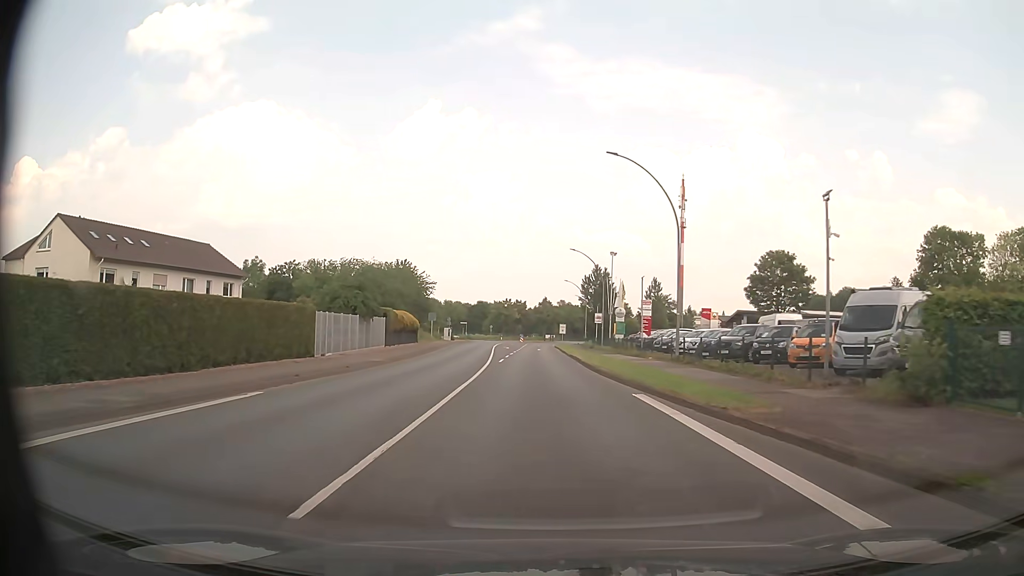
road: primary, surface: asphalt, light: Day
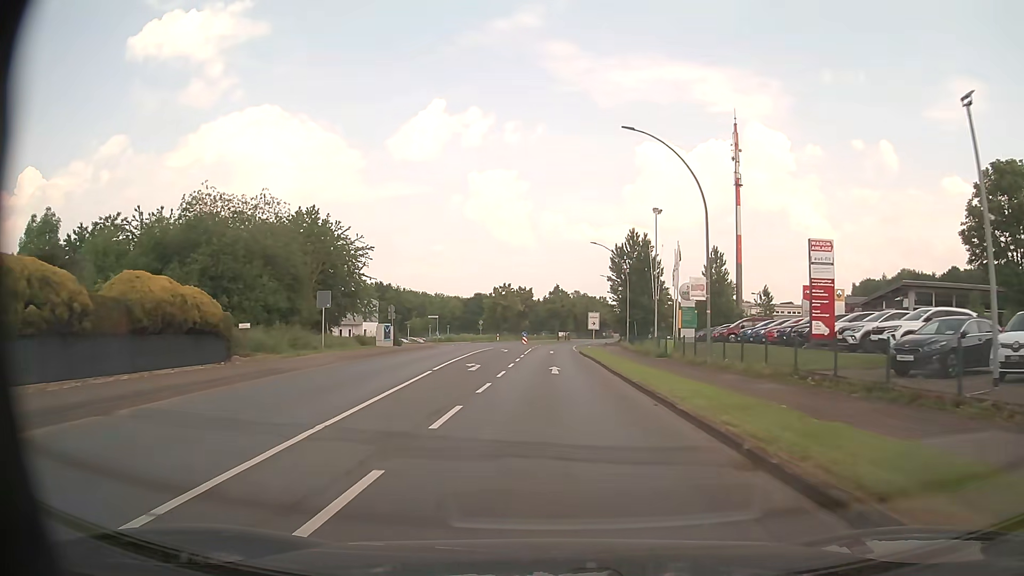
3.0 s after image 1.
(-0.5, +40.3) m; -1°
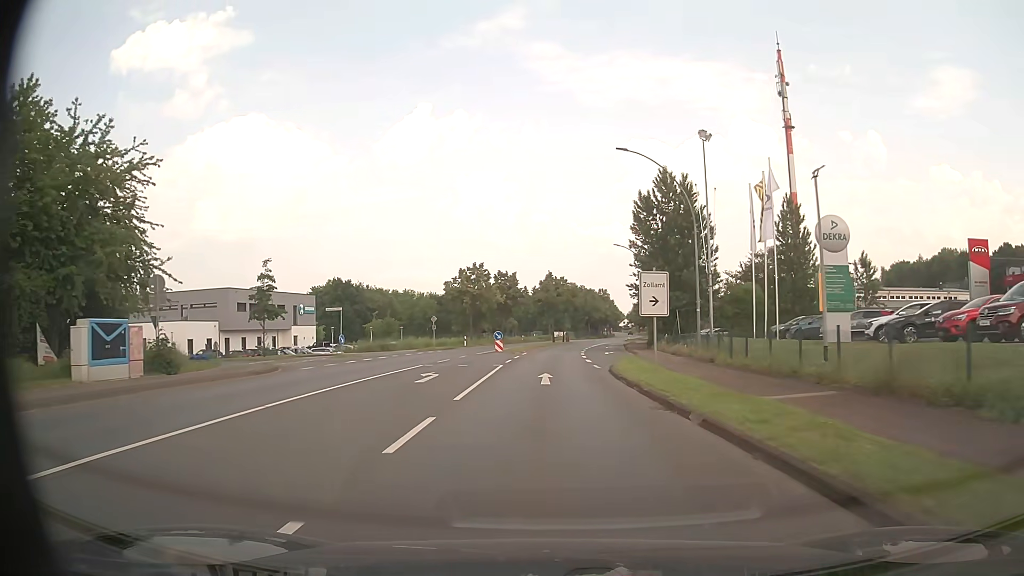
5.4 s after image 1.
(+0.2, +32.0) m; +1°
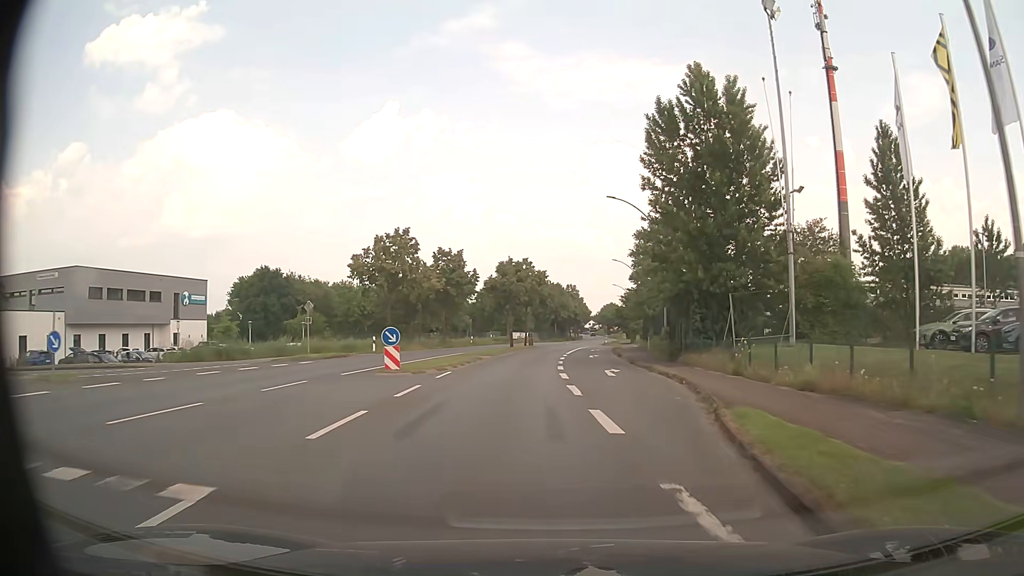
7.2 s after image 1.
(+0.4, +23.8) m; +3°
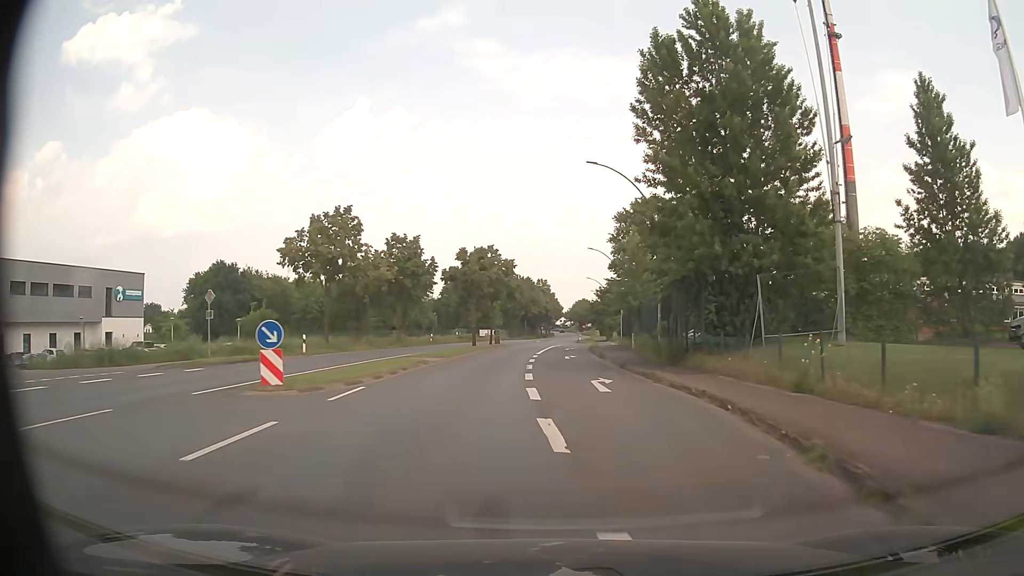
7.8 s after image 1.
(+0.2, +7.9) m; +3°
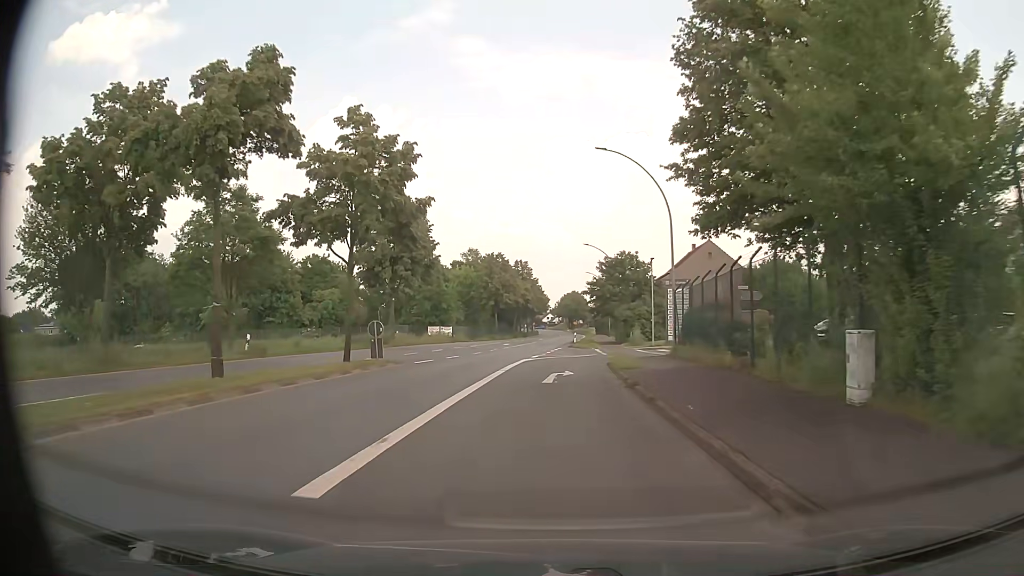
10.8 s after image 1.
(+1.3, +38.1) m; +1°
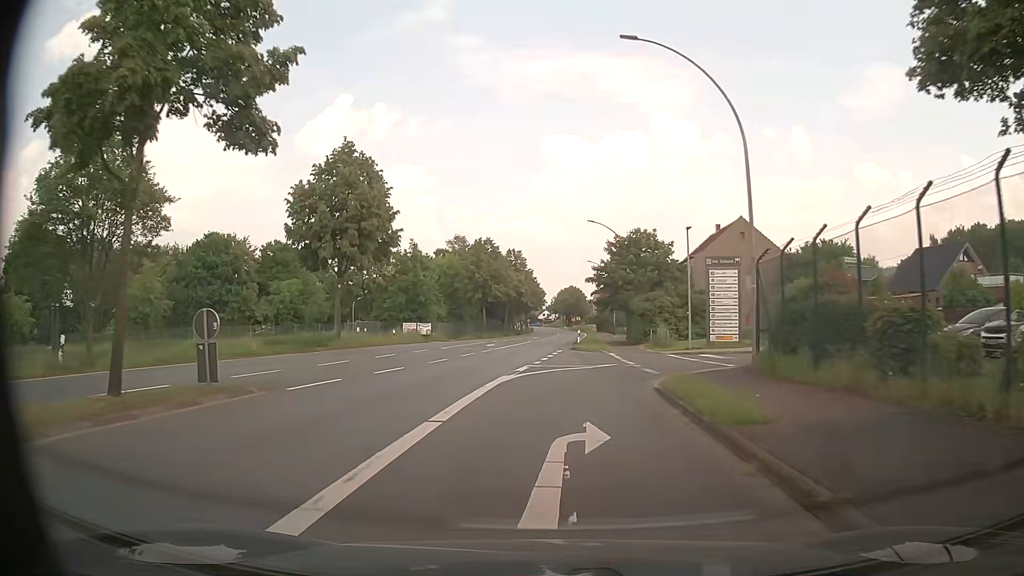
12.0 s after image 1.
(0.0, +12.7) m; +1°
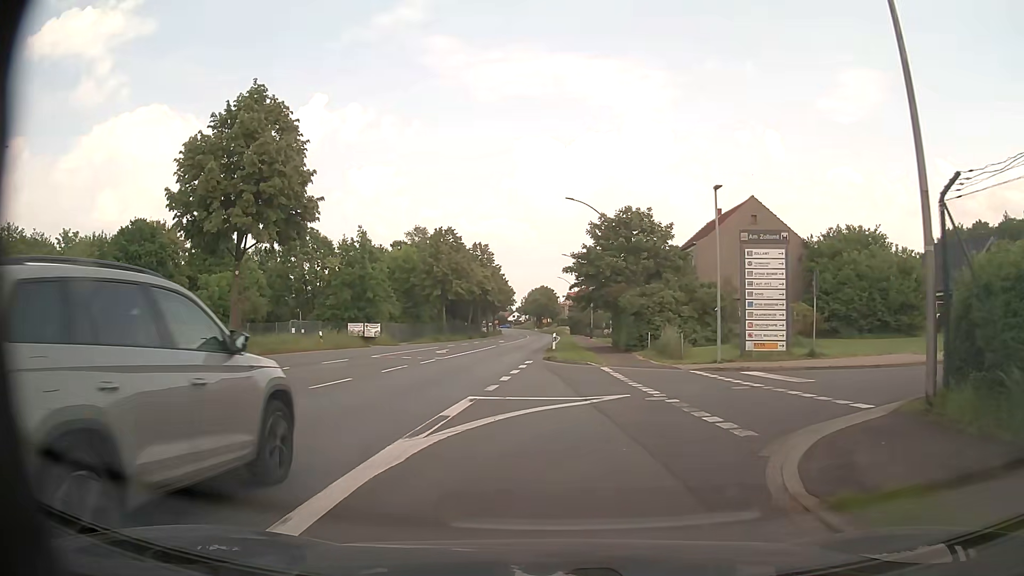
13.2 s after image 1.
(+0.1, +10.1) m; +1°
